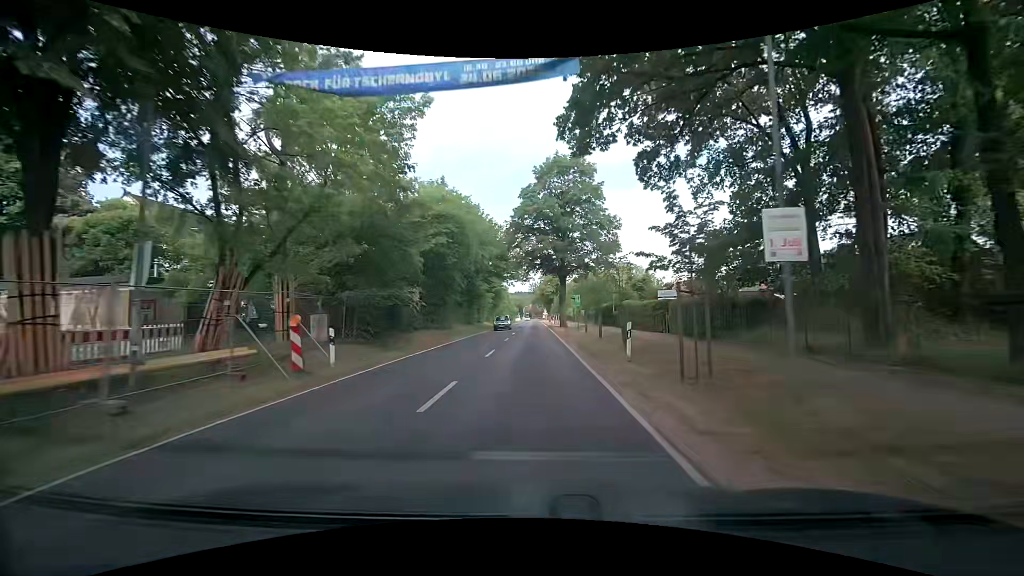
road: secondary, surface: asphalt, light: Day
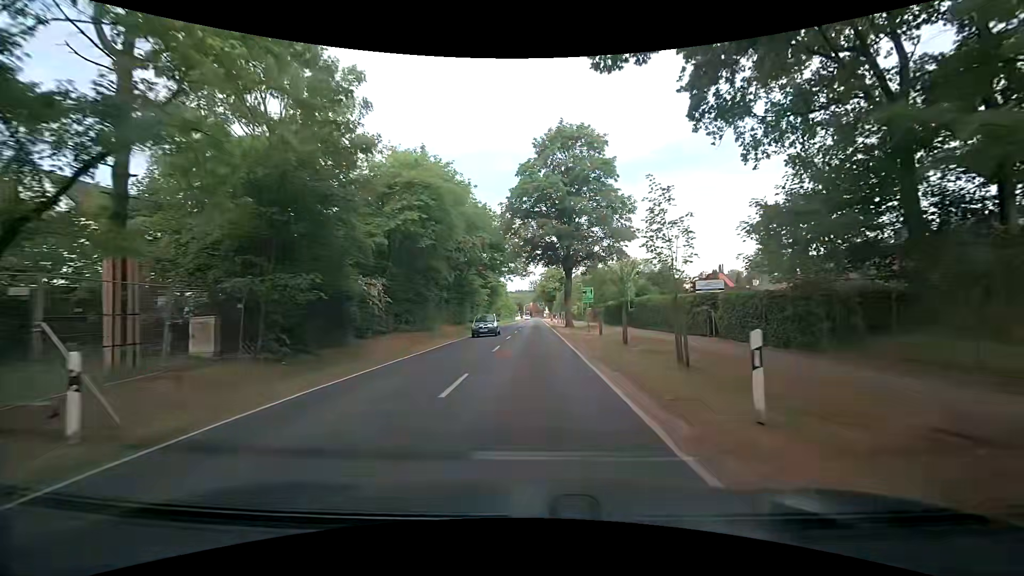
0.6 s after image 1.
(0.0, +7.8) m; -2°
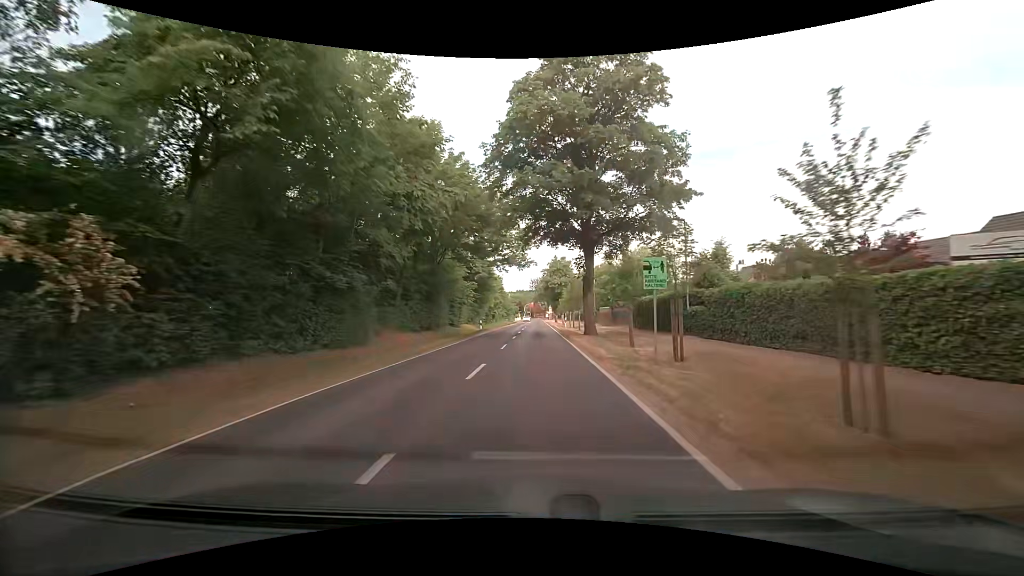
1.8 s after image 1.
(+0.2, +15.7) m; 0°
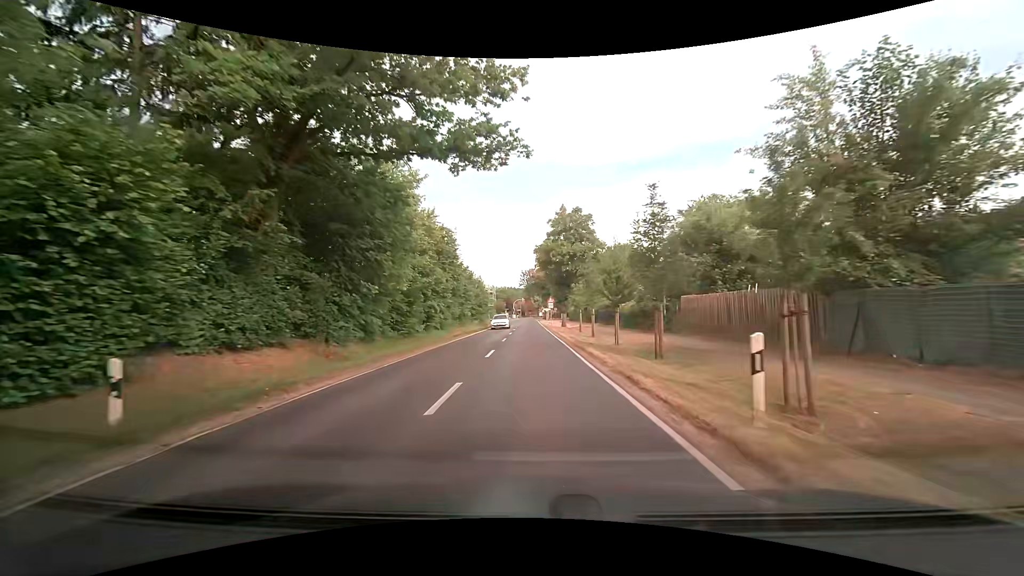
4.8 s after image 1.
(+0.9, +39.7) m; +2°
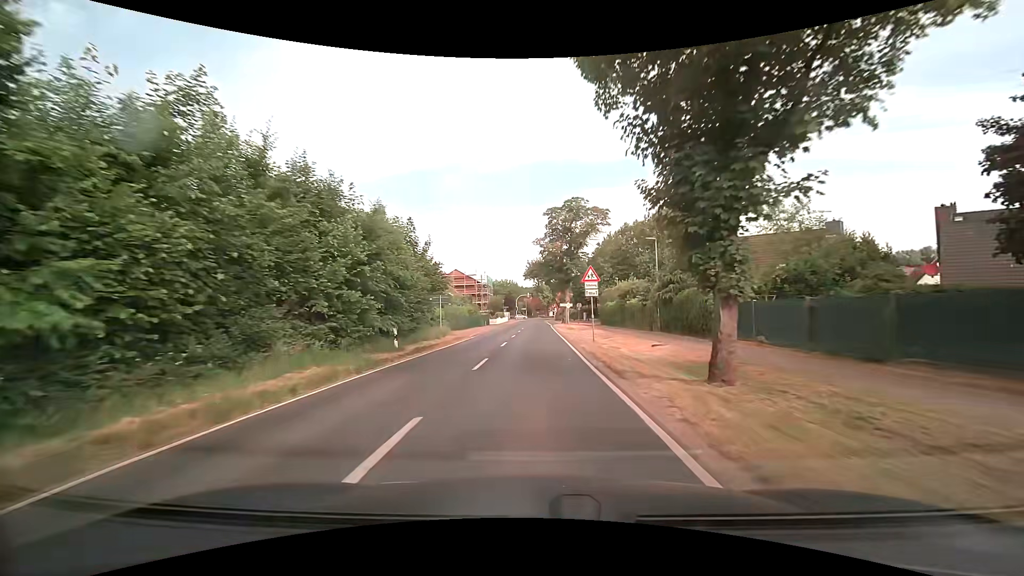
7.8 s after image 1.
(-0.1, +39.5) m; -1°
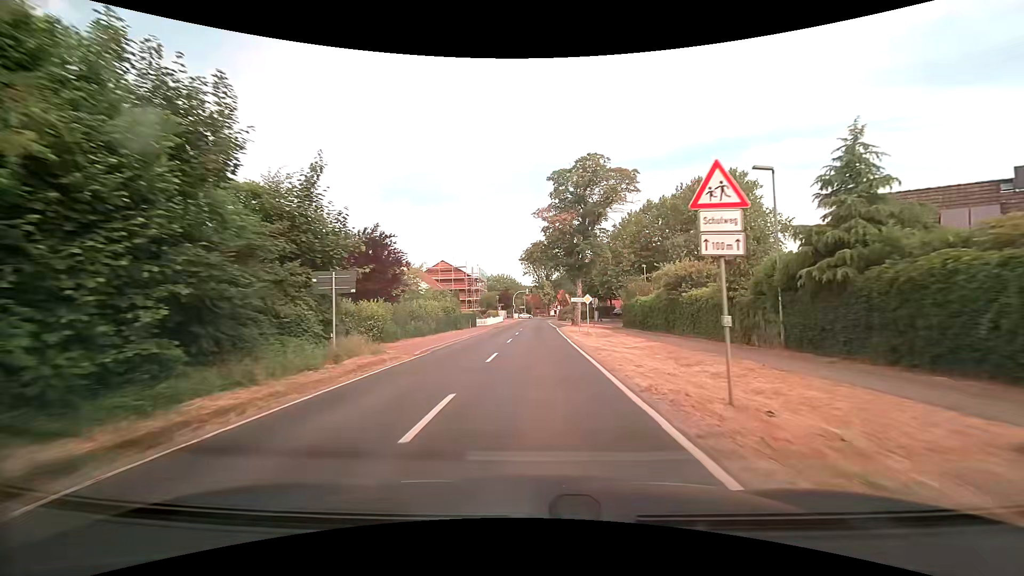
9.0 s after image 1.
(0.0, +16.0) m; -1°
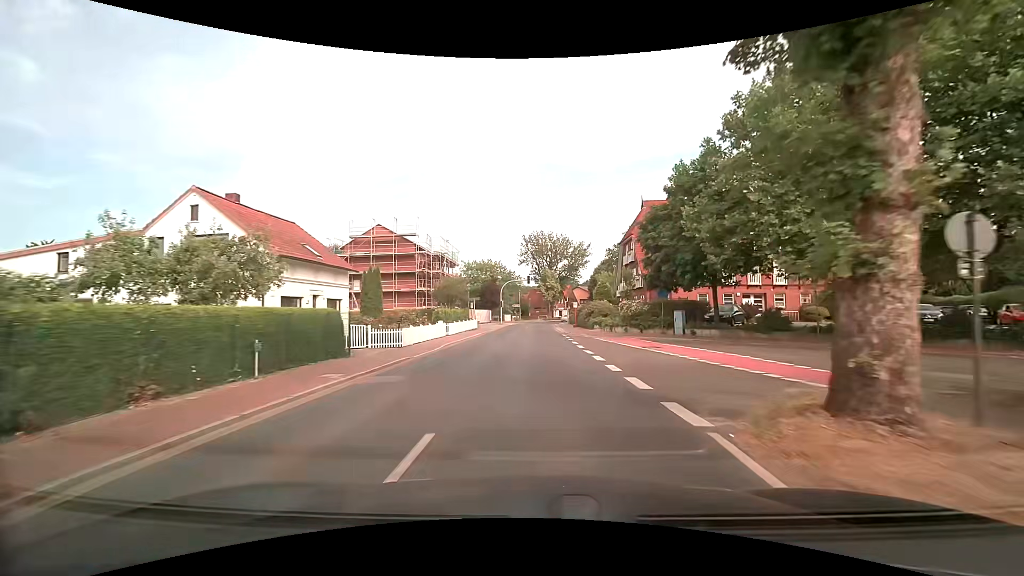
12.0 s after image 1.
(+0.5, +38.8) m; +1°
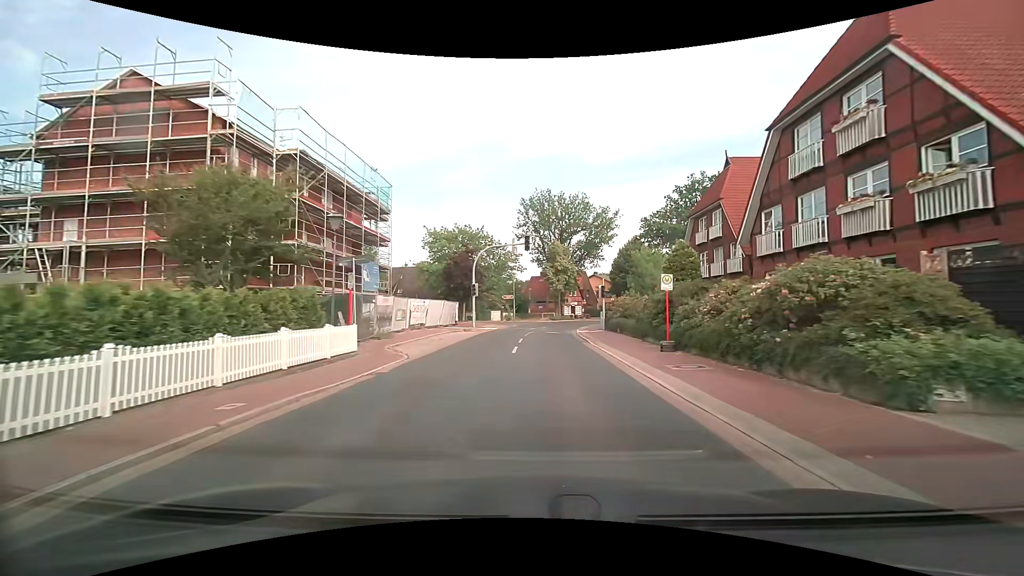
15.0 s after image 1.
(0.0, +35.5) m; 0°
(0, +10) (0, +20) (0, +30) (+1, +40) (+2, +50) (+5, +60) (+9, +69) (+13, +78) (+18, +86) (+23, +95) m
